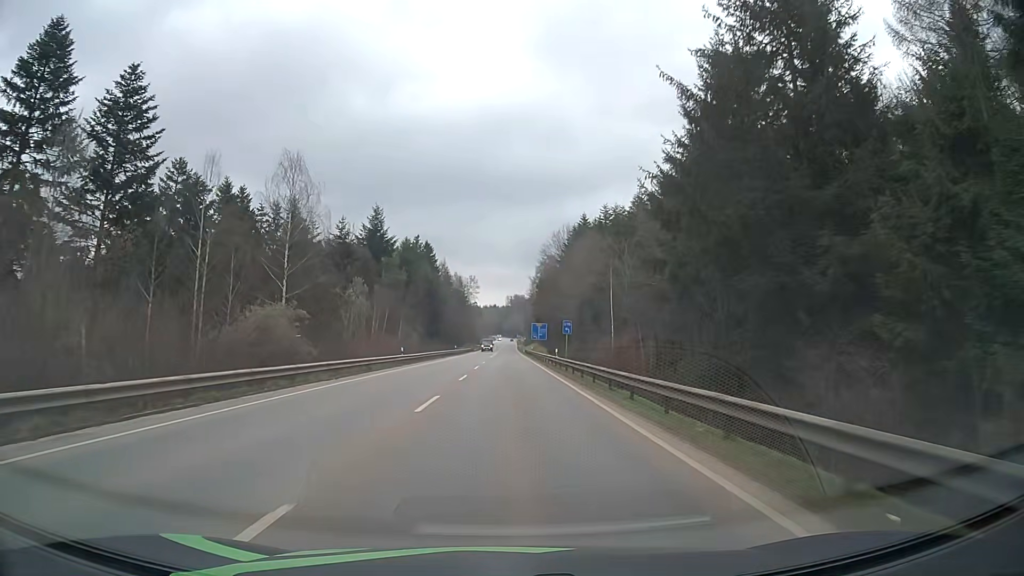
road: secondary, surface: asphalt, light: Day
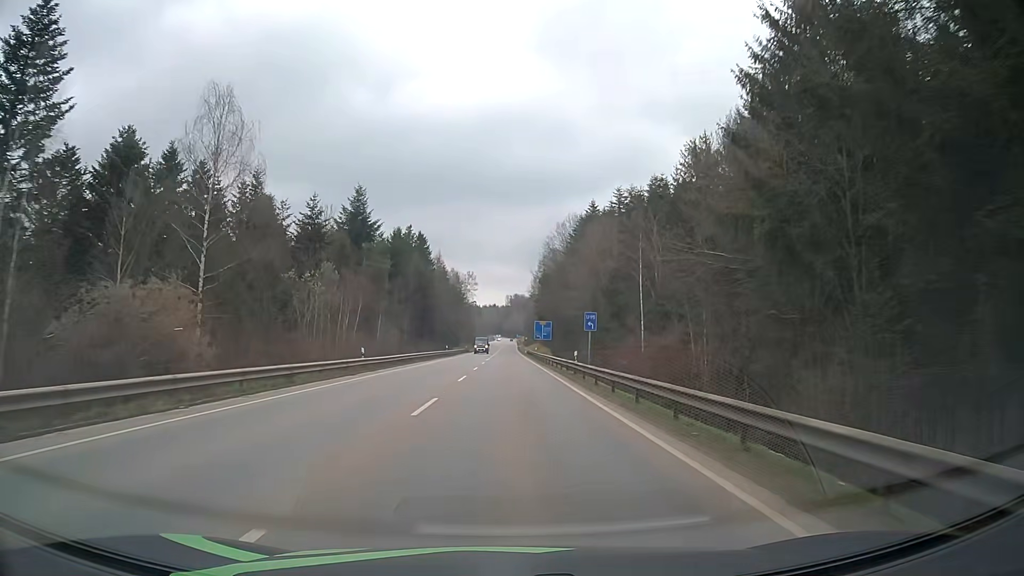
(0.0, +12.9) m; 0°
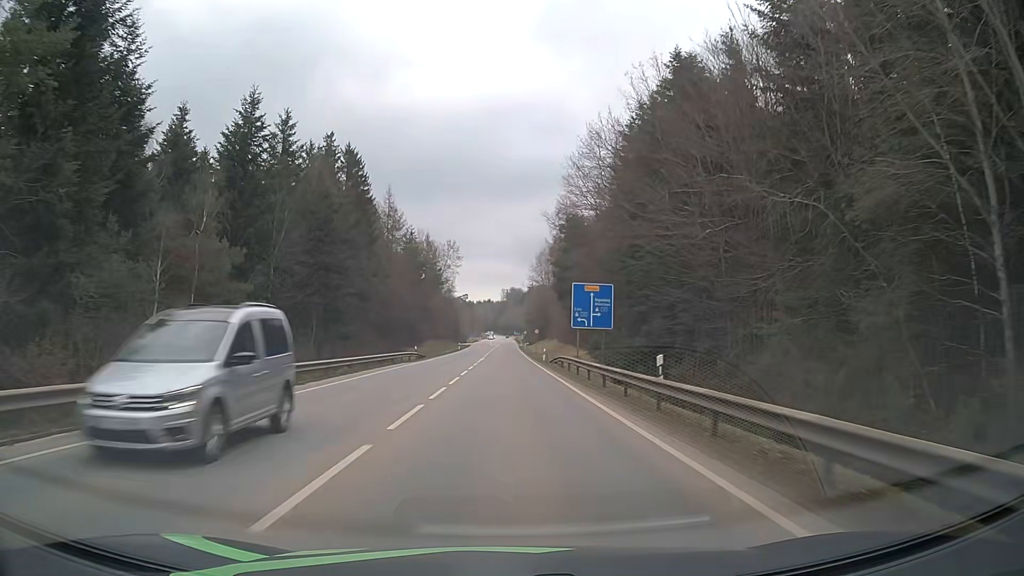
(+0.2, +63.2) m; +1°
(0, +10) (0, +20) (0, +30) (0, +40) (-1, +50) (-1, +60) (-1, +70) (-1, +80) (-1, +90) (-1, +100) m
